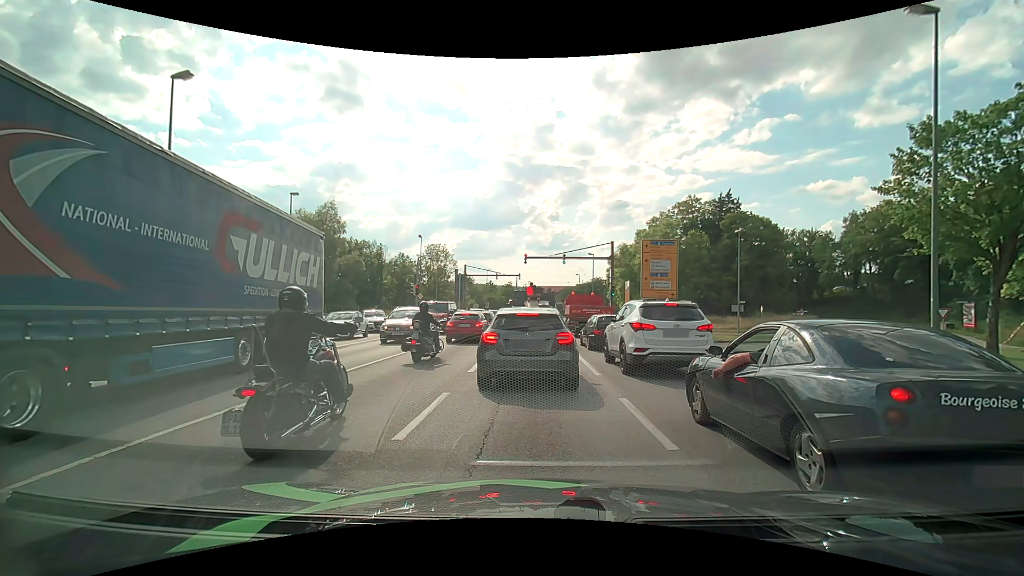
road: primary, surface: asphalt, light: Day
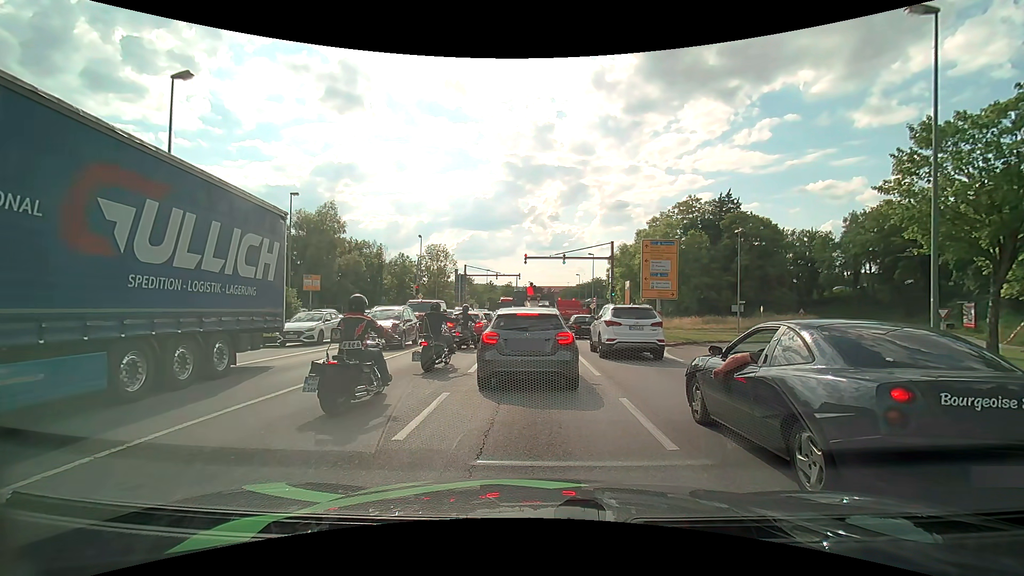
(0.0, 0.0) m; 0°
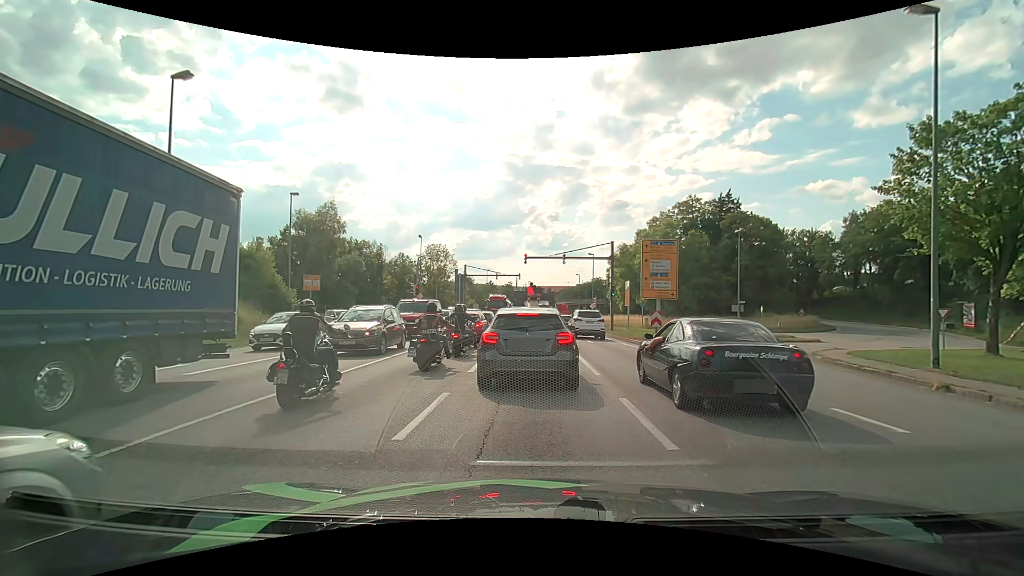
(0.0, 0.0) m; 0°
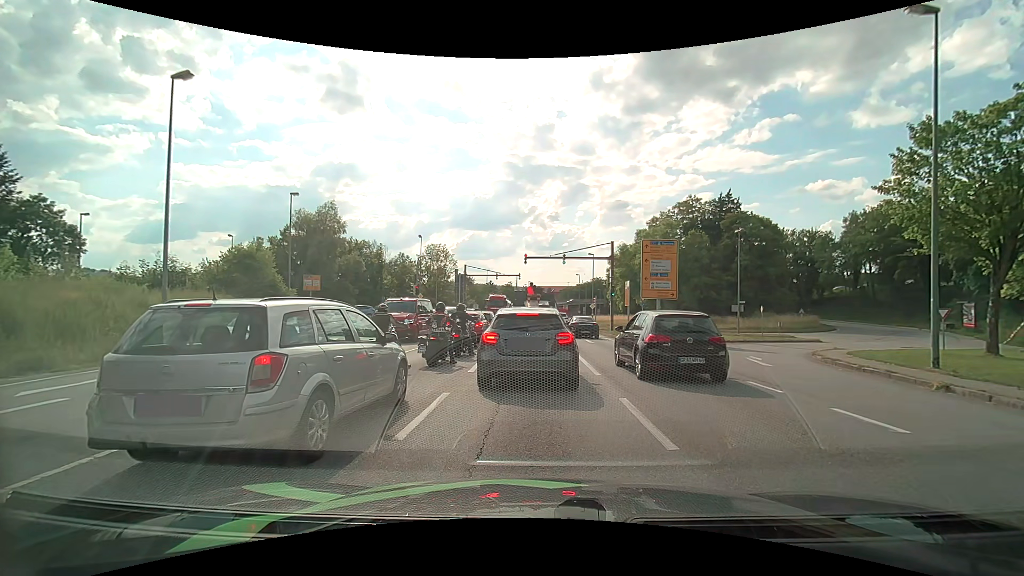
(0.0, 0.0) m; 0°
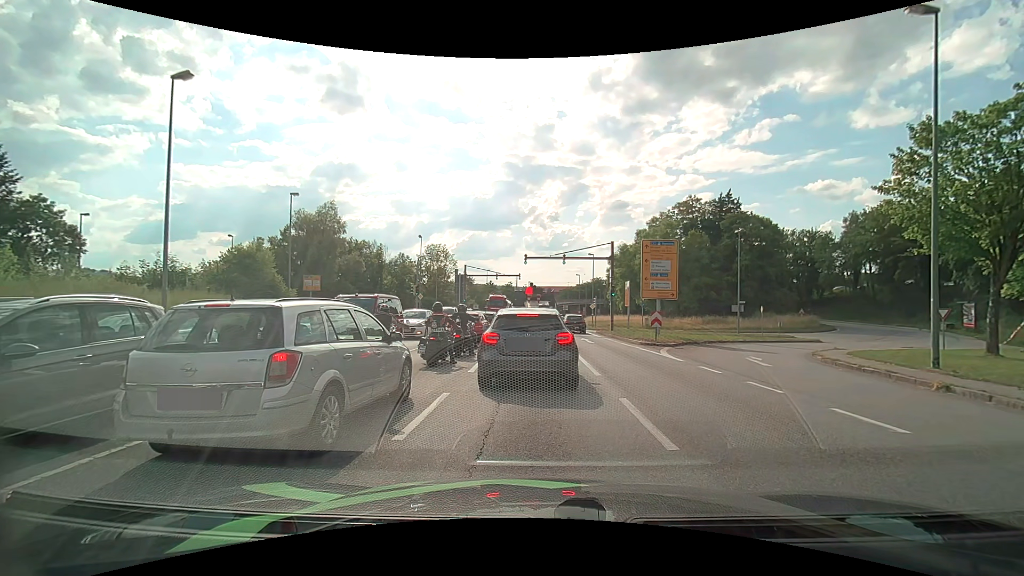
(0.0, 0.0) m; 0°
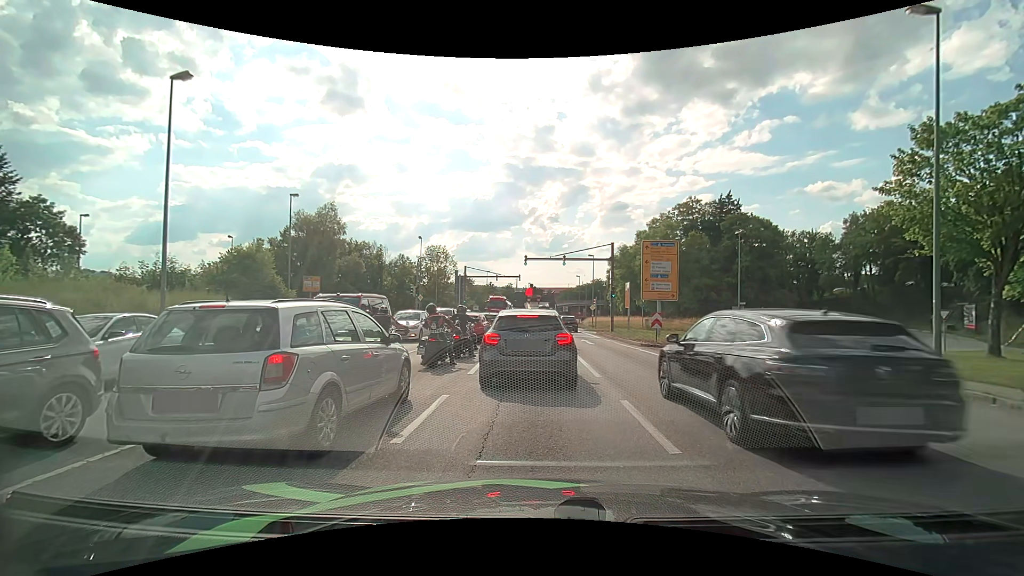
(0.0, 0.0) m; 0°
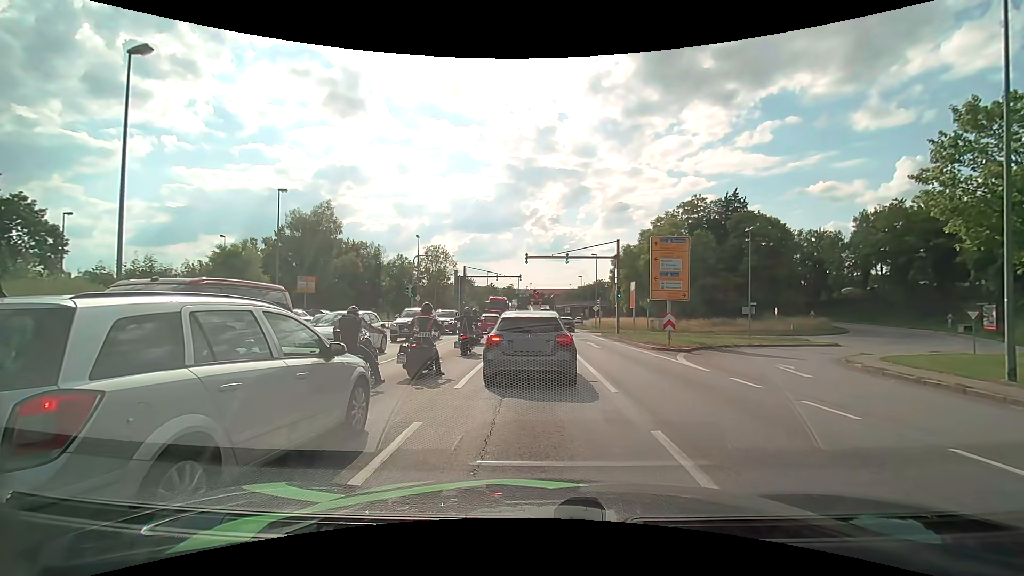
(0.0, +2.0) m; 0°
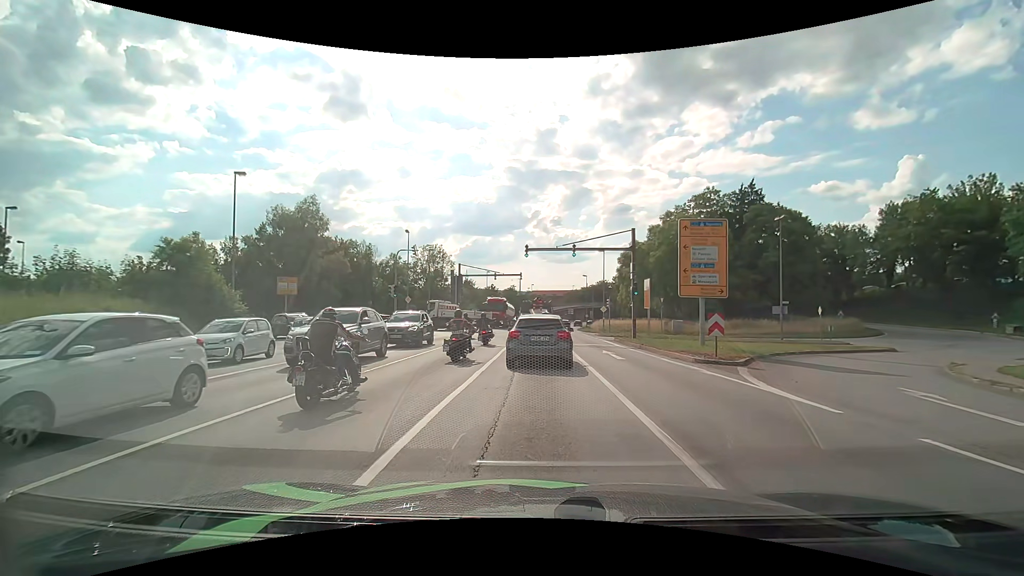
(0.0, +5.8) m; 0°
(0, +10) (0, +20) (0, +30) (-1, +40) (-7, +47) (-17, +50) (-27, +51) (-37, +51) (-47, +53) (-57, +54) m
